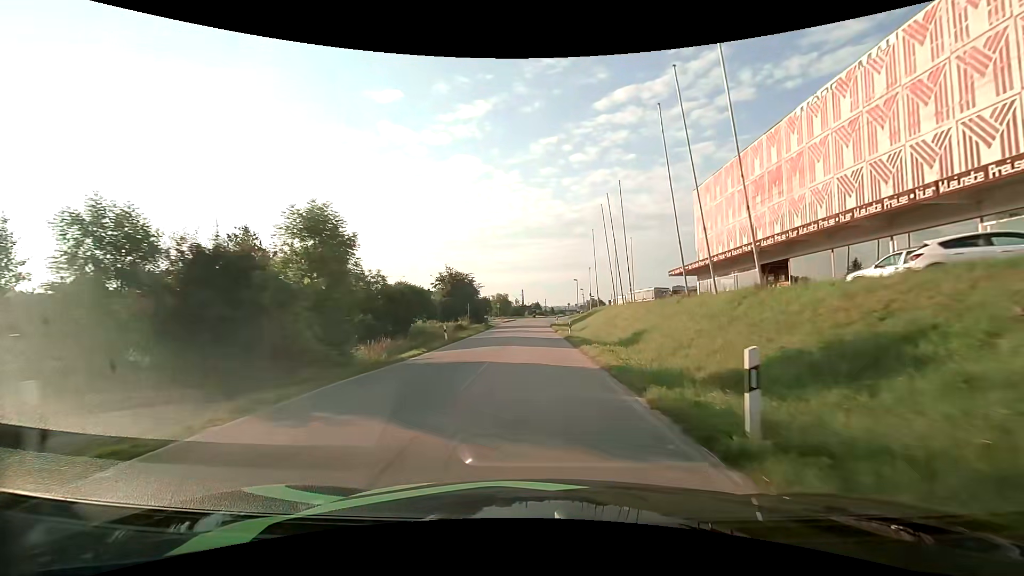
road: unclassified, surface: asphalt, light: Day
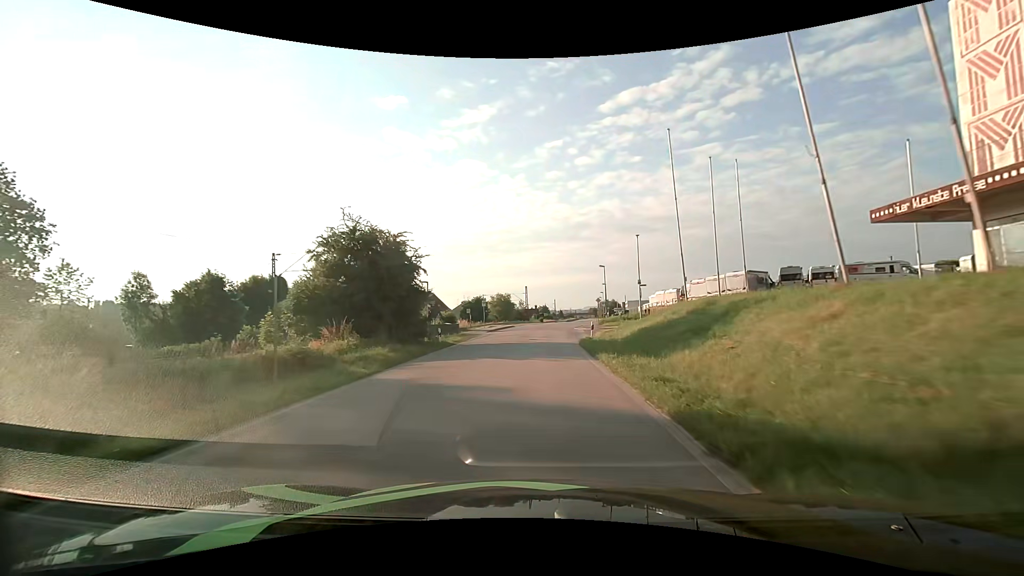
(0.0, +34.1) m; -1°
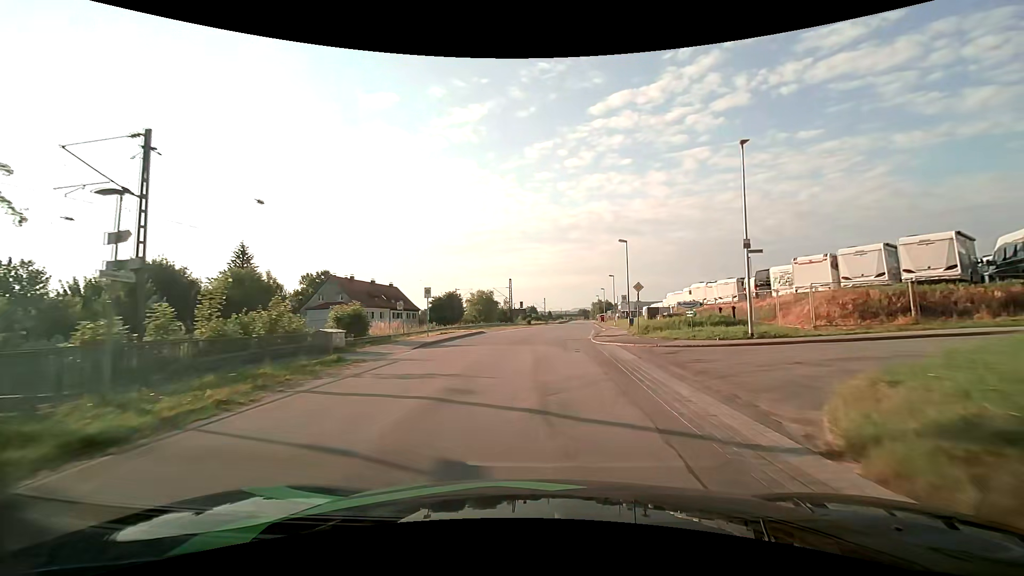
(+0.2, +25.3) m; +1°
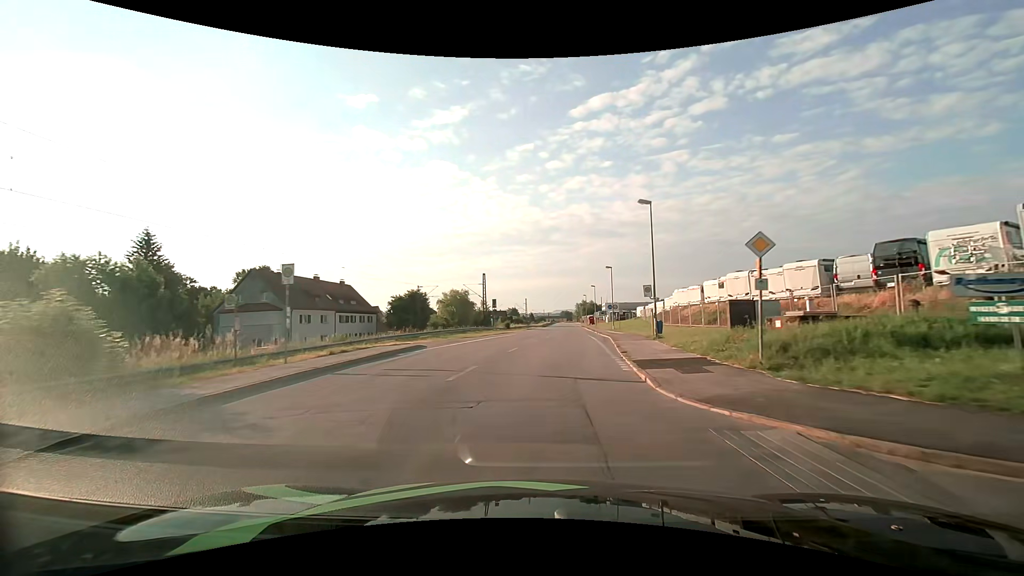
(+0.3, +16.7) m; +2°
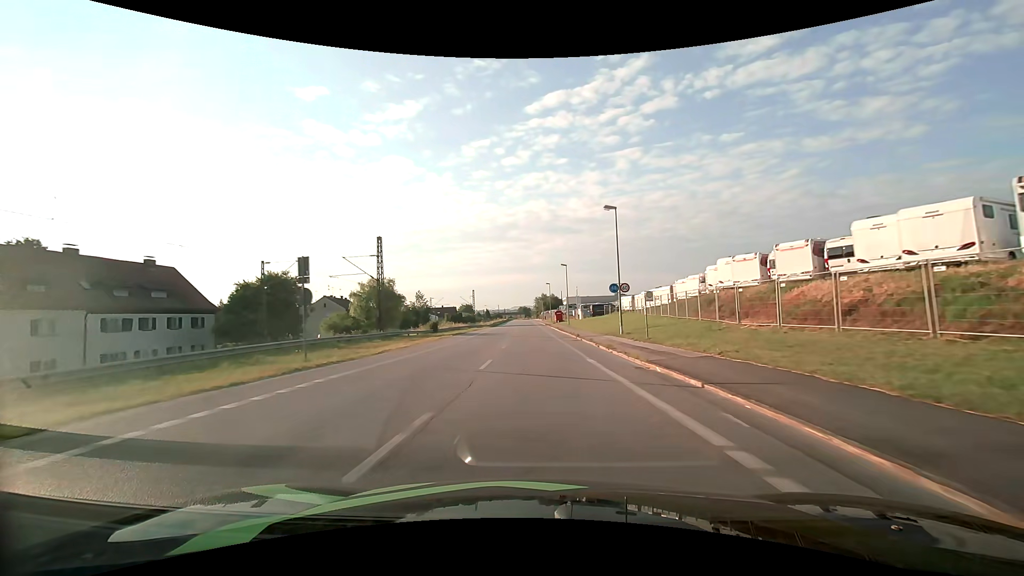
(+1.6, +33.8) m; +5°
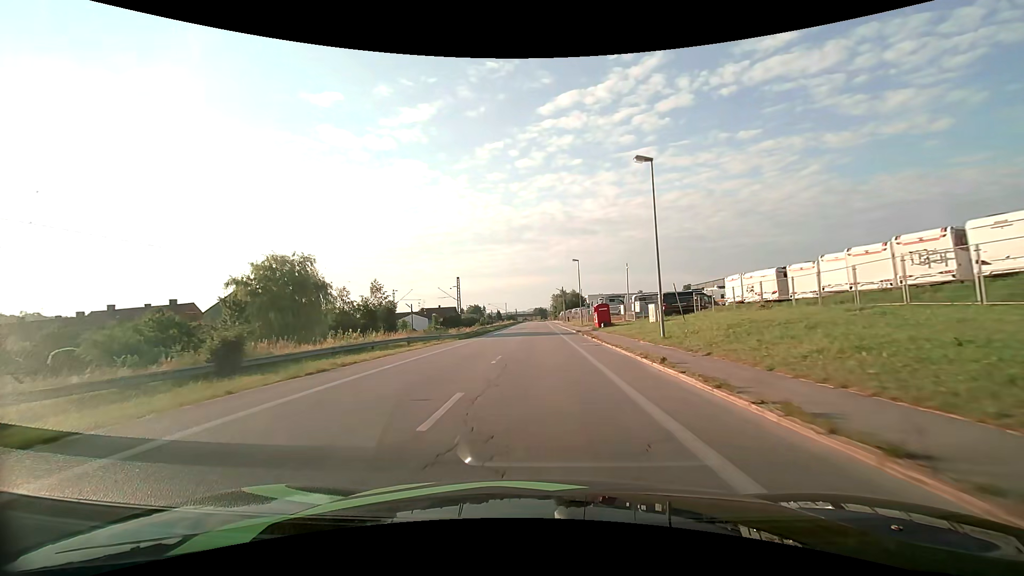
(-0.6, +44.0) m; -2°
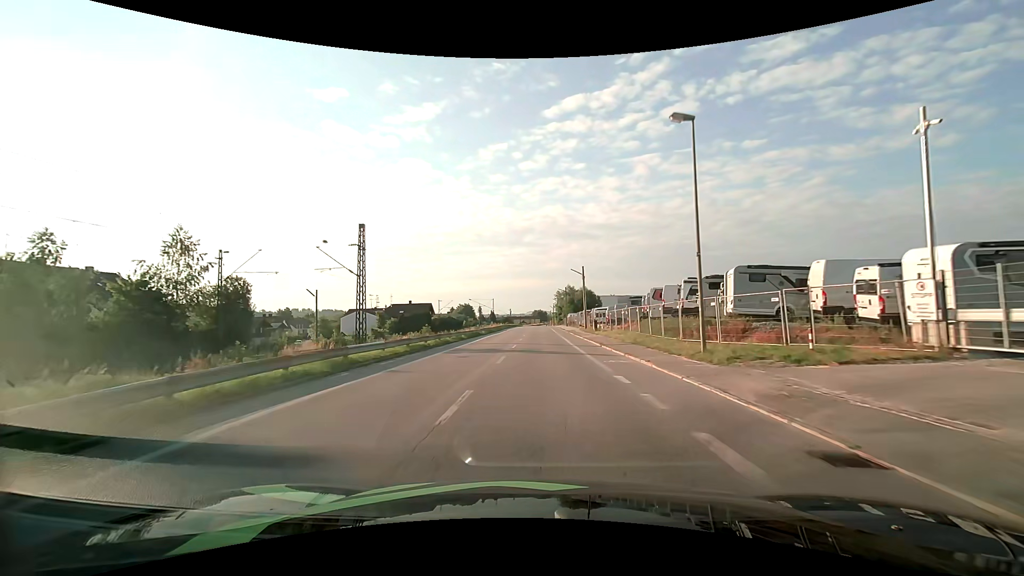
(-0.2, +45.3) m; 0°
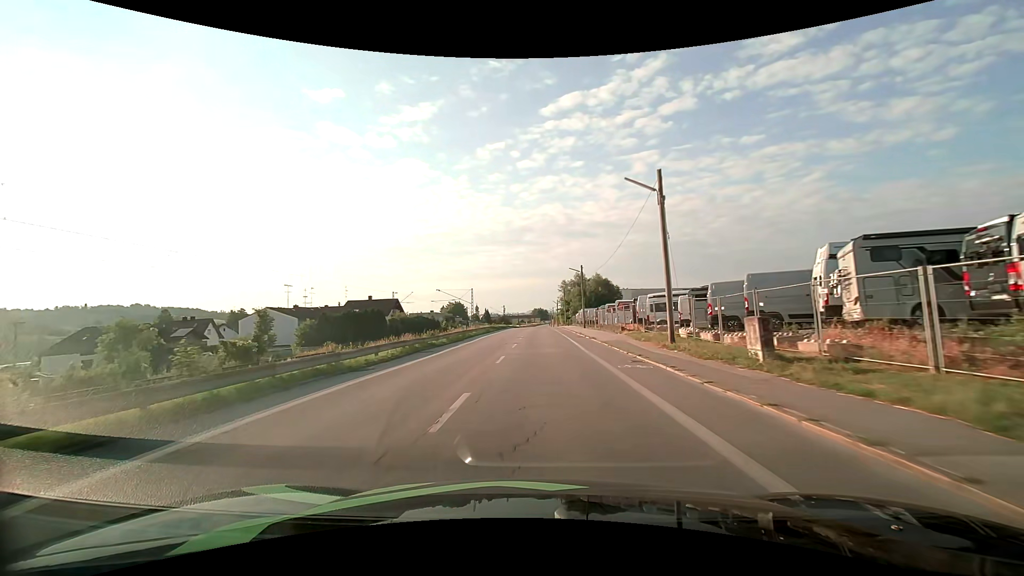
(0.0, +36.8) m; 0°
(0, +10) (0, +20) (0, +30) (0, +40) (0, +50) (0, +60) (0, +70) (0, +80) (0, +90) (0, +100) m
